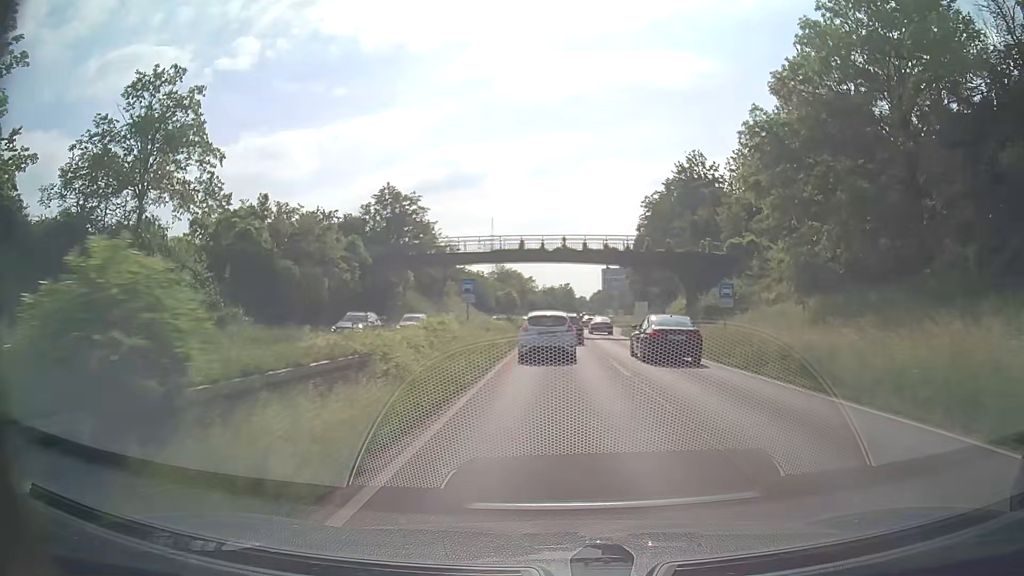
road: trunk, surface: asphalt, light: Day
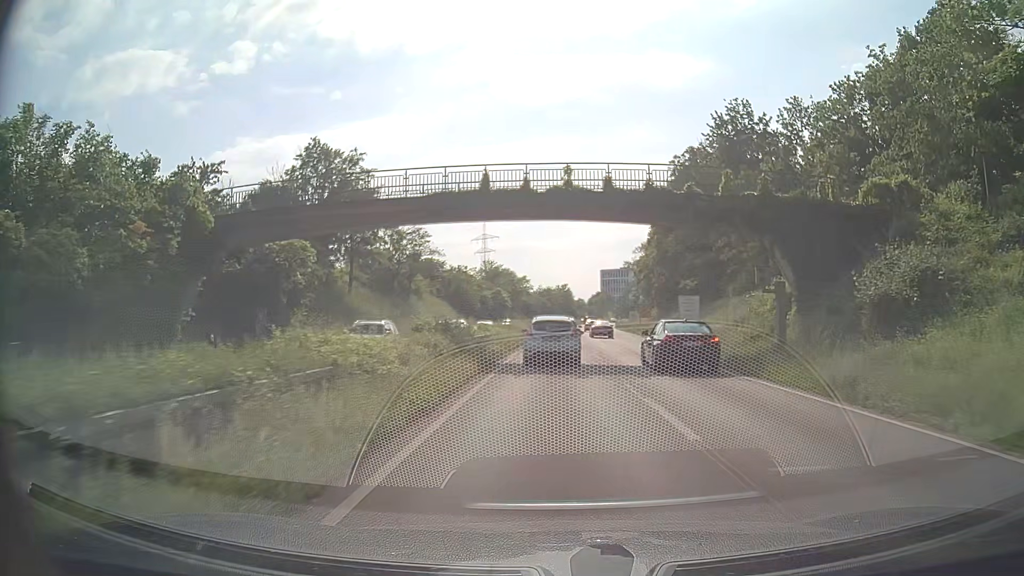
(+0.1, +23.6) m; 0°
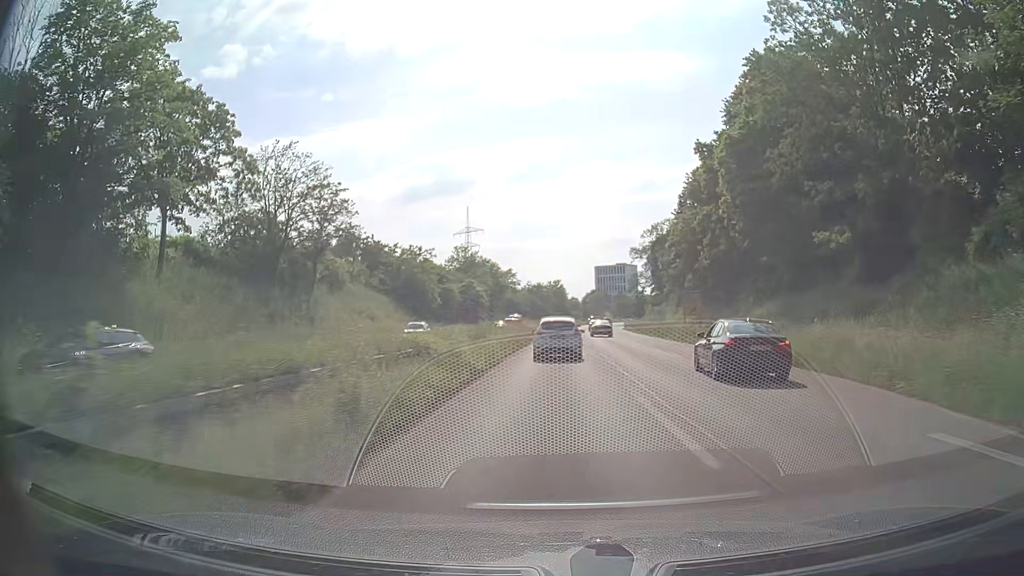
(+0.1, +33.5) m; +2°
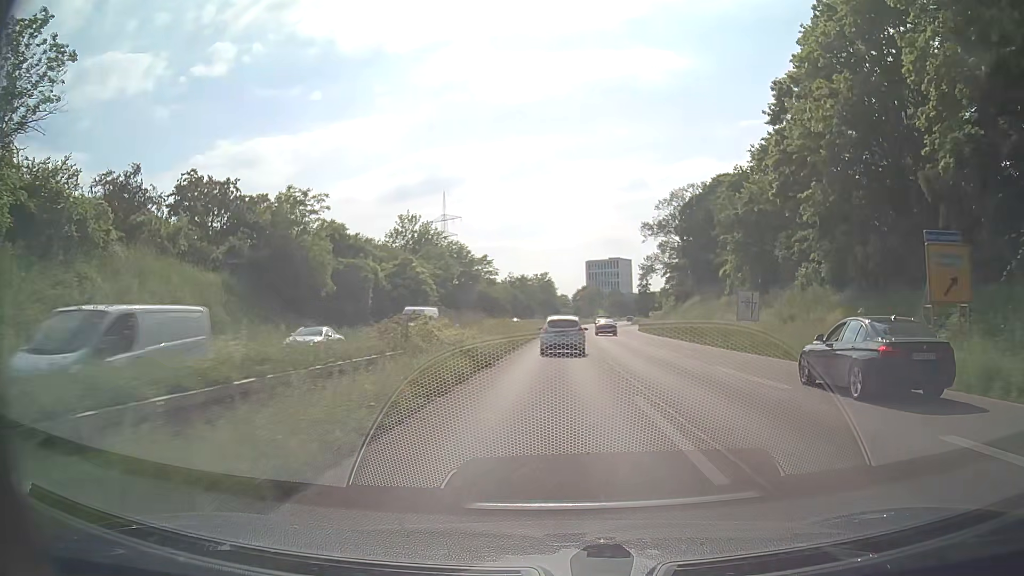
(-0.3, +36.8) m; 0°
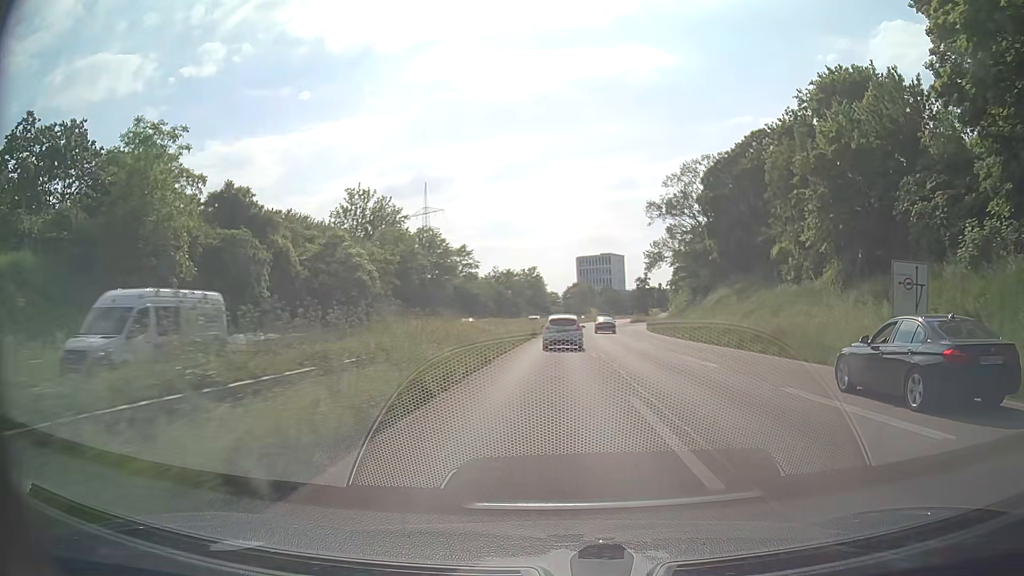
(+0.2, +18.3) m; +1°
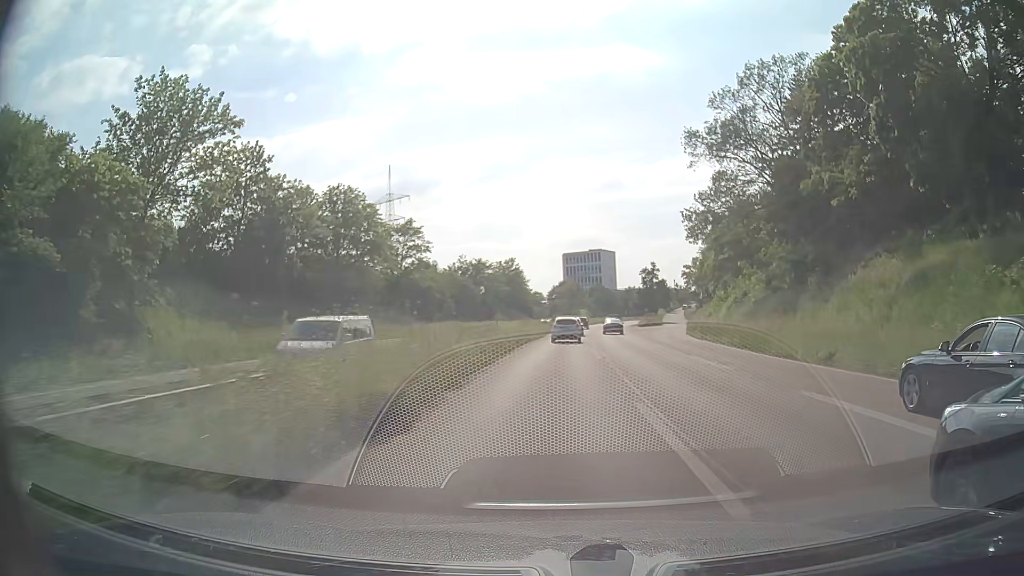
(+0.4, +37.0) m; +1°
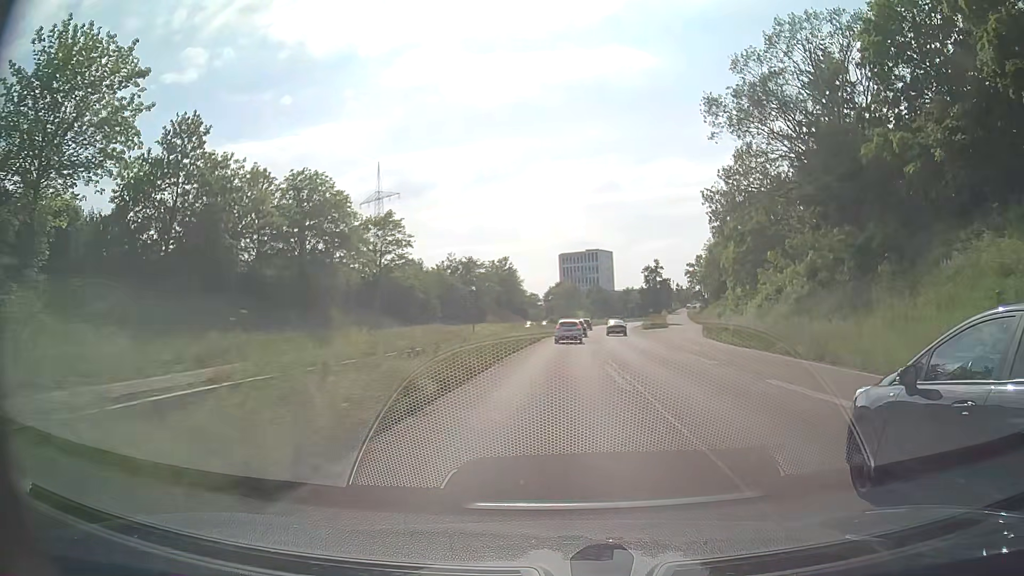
(0.0, +9.4) m; +1°
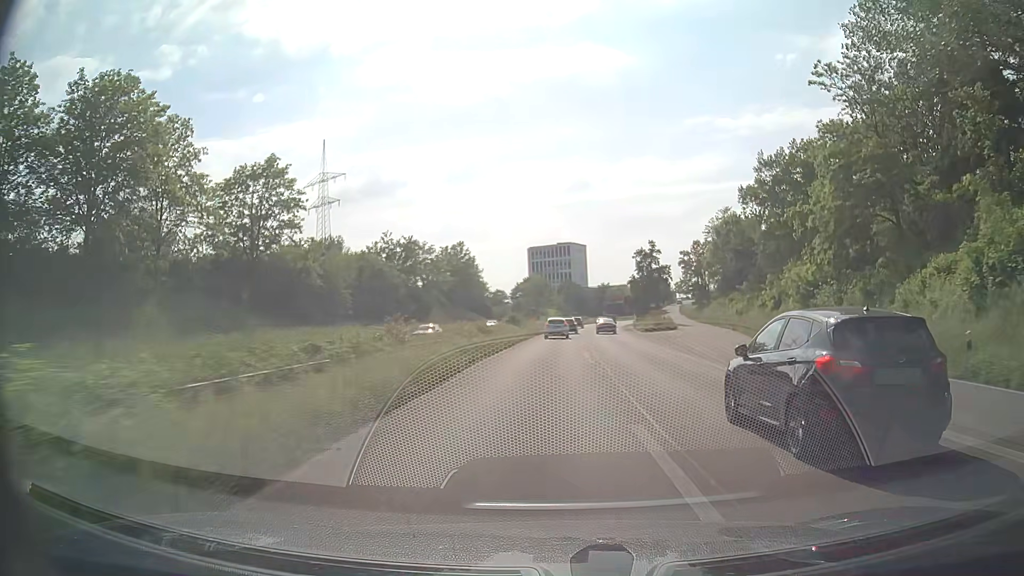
(+0.4, +28.5) m; +2°
(0, +10) (0, +20) (+1, +30) (+2, +40) (+3, +50) (+4, +60) (+5, +70) (+6, +80) (+7, +90) (+8, +100) m
